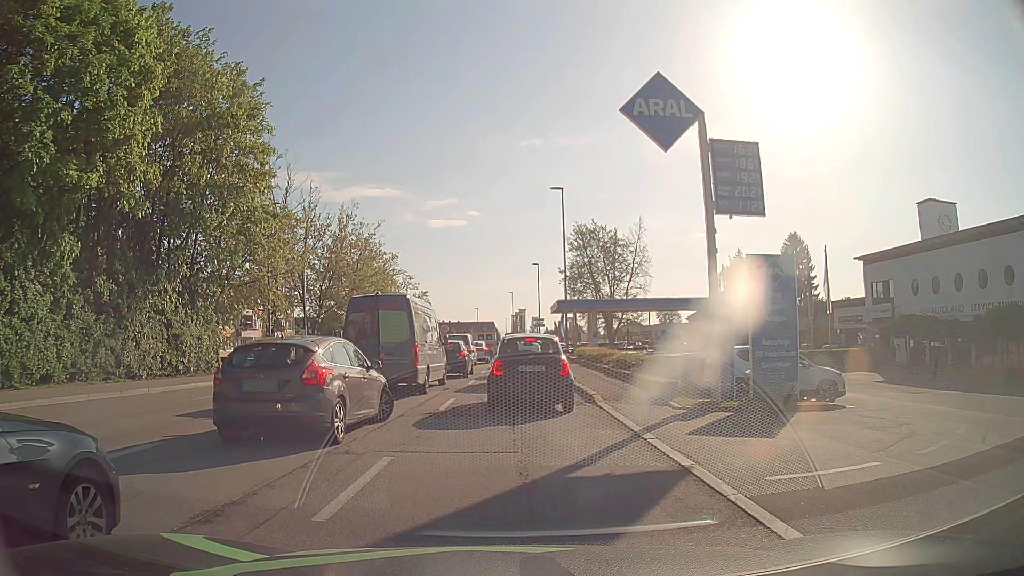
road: tertiary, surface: asphalt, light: Day
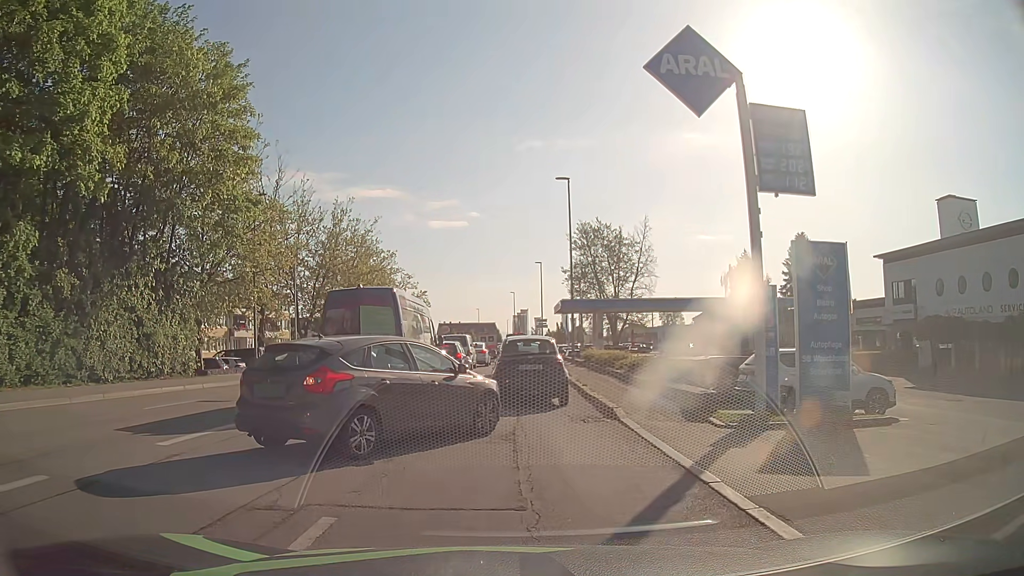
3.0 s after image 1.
(0.0, +2.9) m; 0°
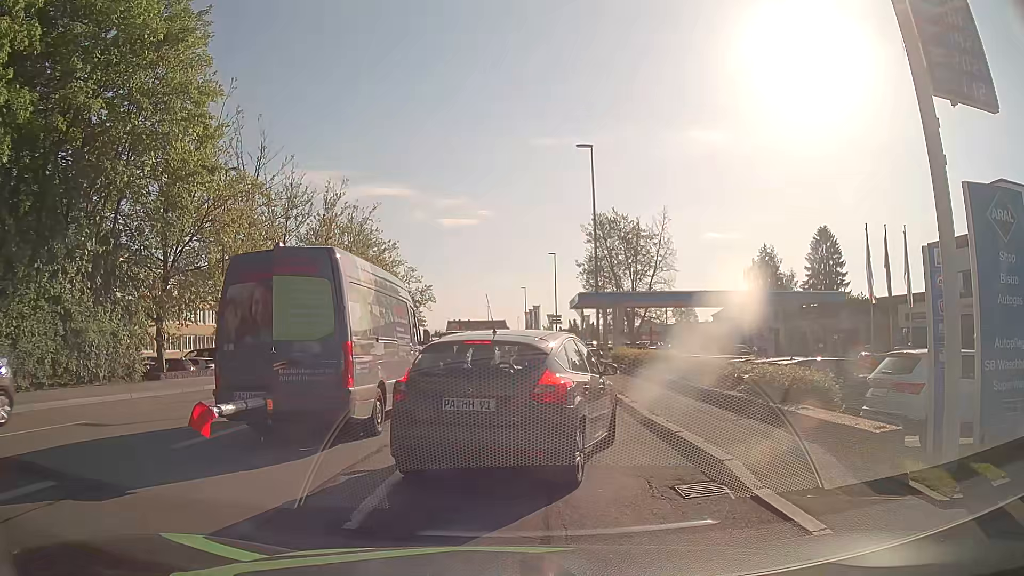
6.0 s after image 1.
(+0.1, +6.0) m; +1°
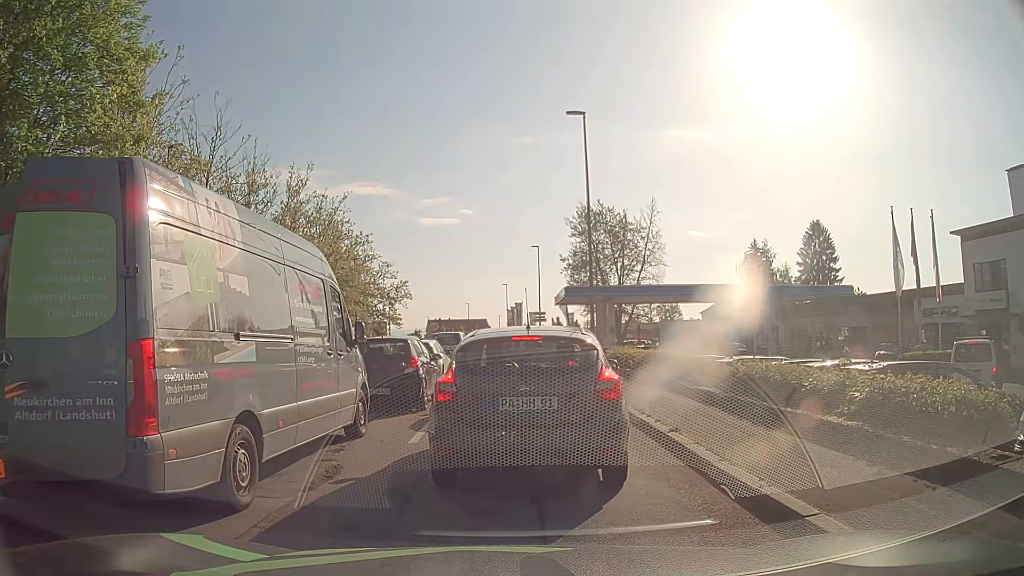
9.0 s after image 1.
(0.0, +4.5) m; +2°
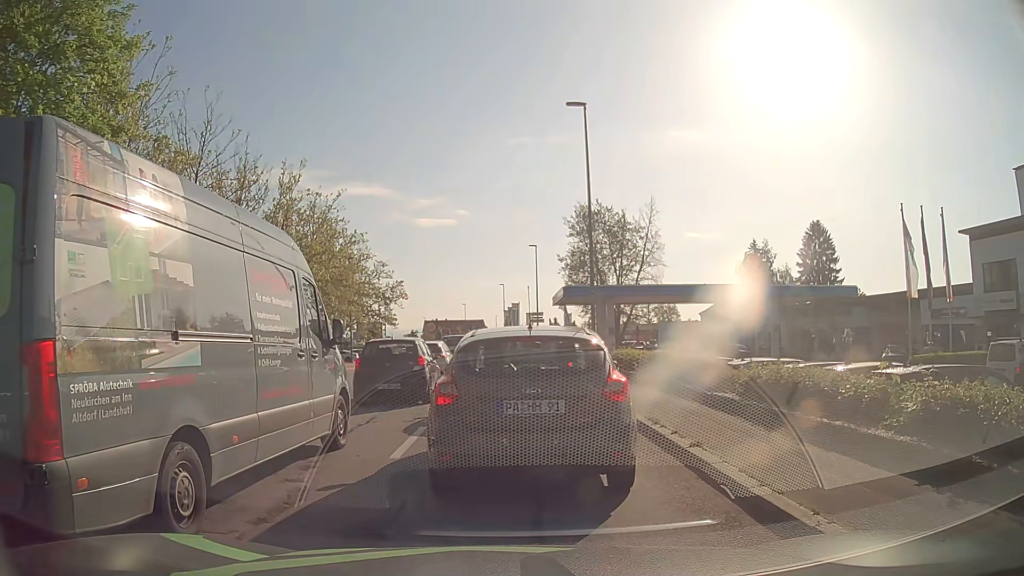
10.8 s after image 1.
(0.0, +1.1) m; 0°
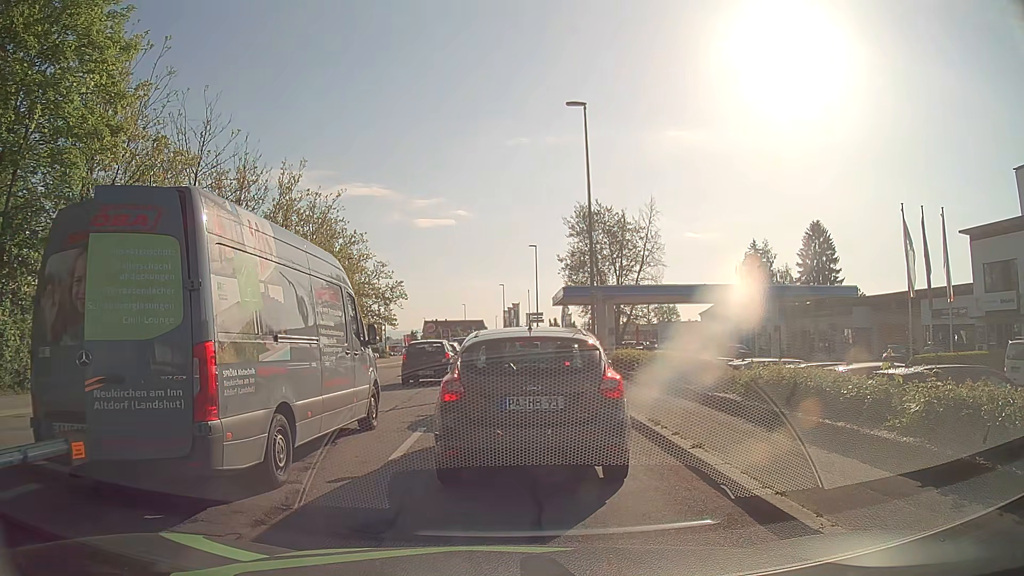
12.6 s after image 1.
(0.0, +0.1) m; 0°
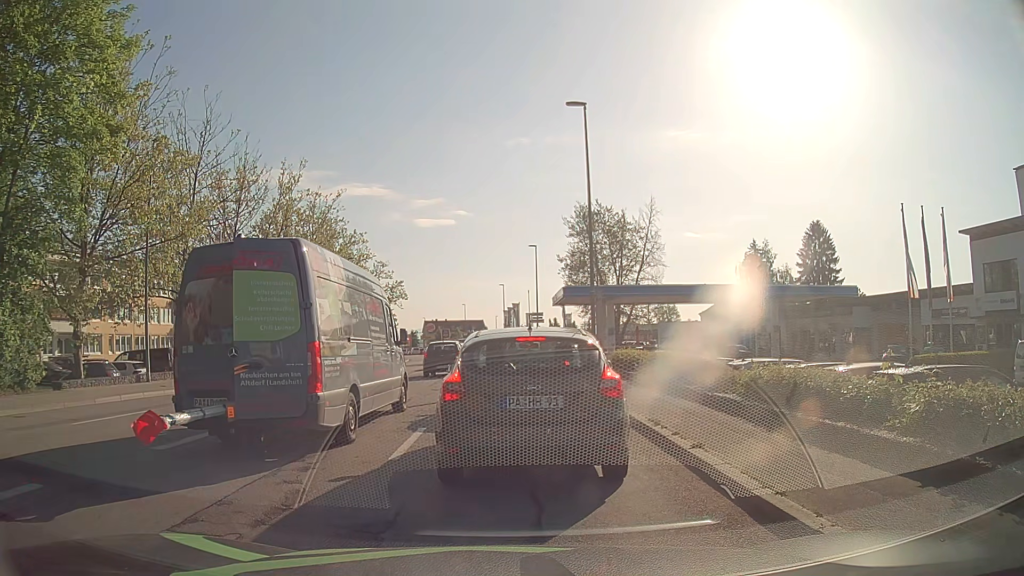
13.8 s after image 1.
(0.0, 0.0) m; 0°
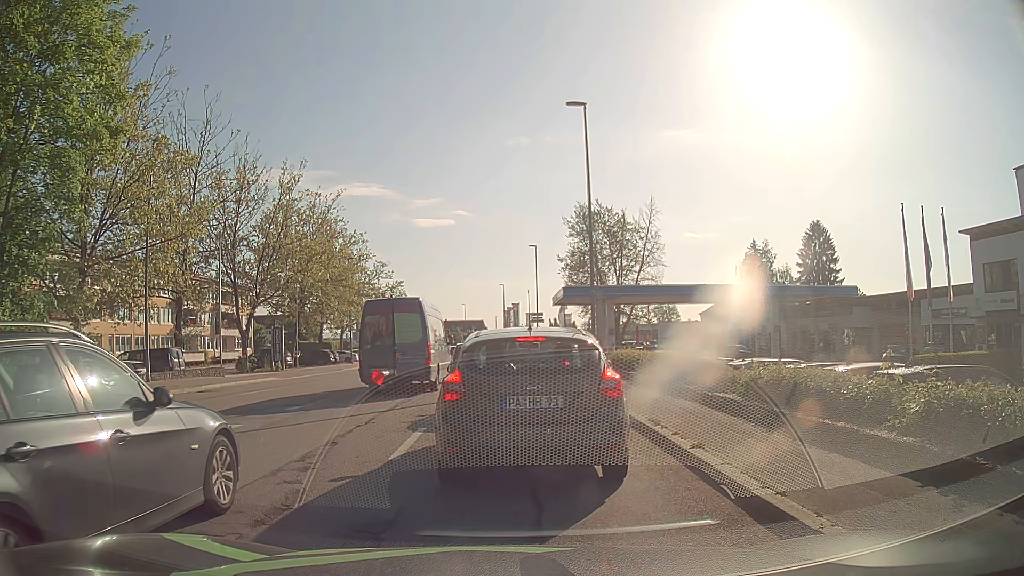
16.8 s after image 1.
(0.0, 0.0) m; 0°
